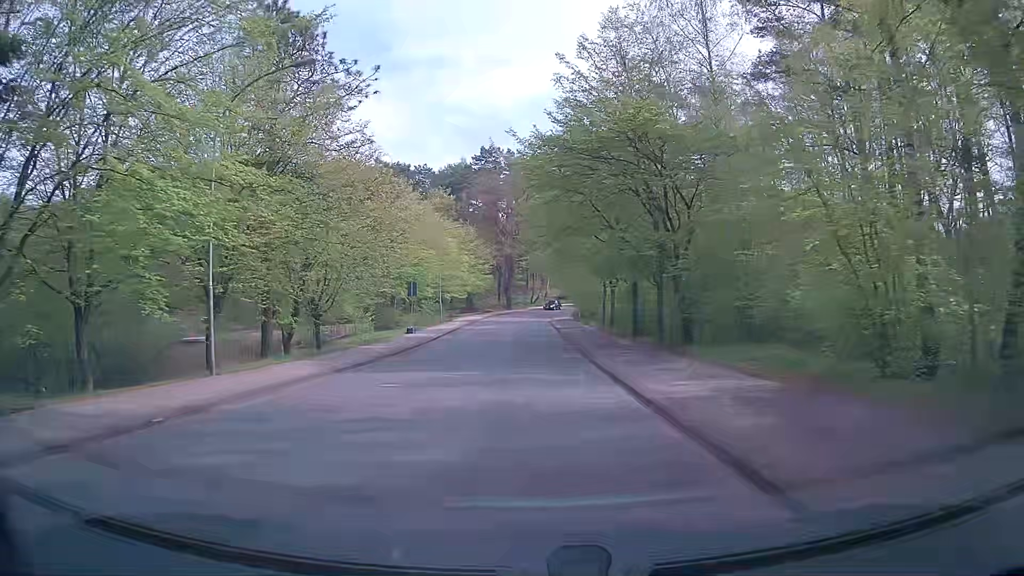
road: unclassified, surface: asphalt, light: Day
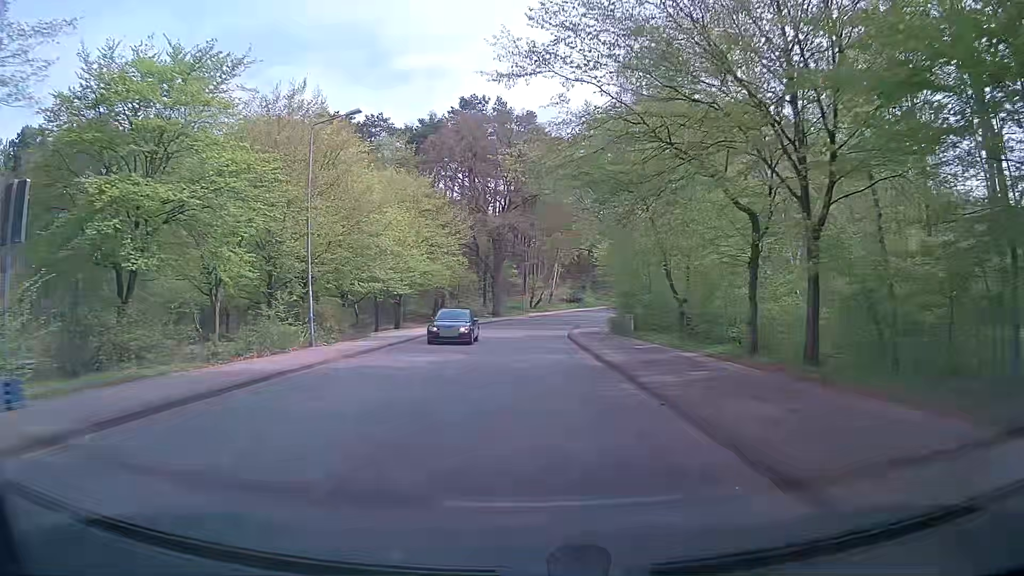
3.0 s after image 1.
(+0.1, +34.7) m; +1°
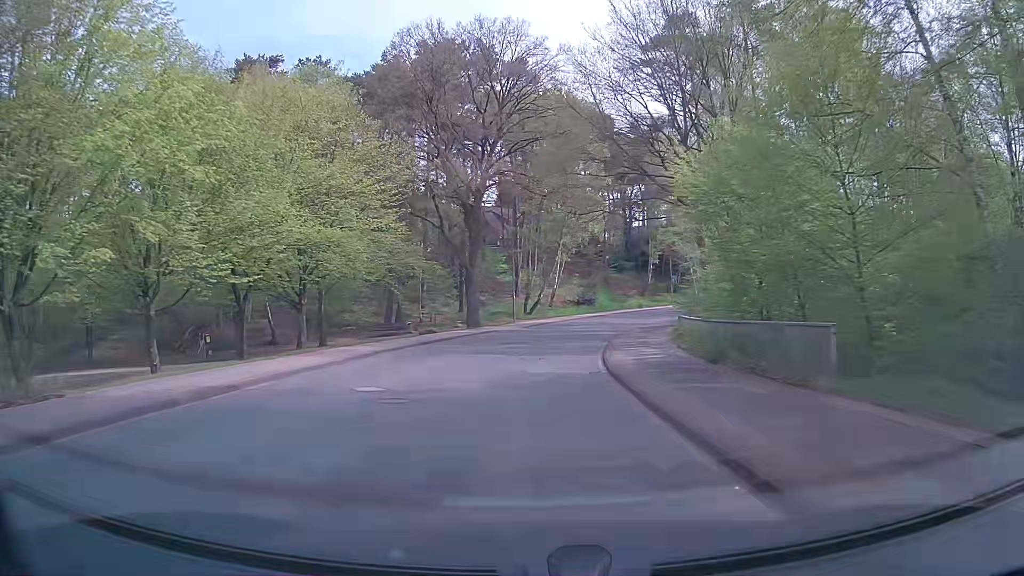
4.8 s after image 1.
(-0.1, +22.3) m; 0°
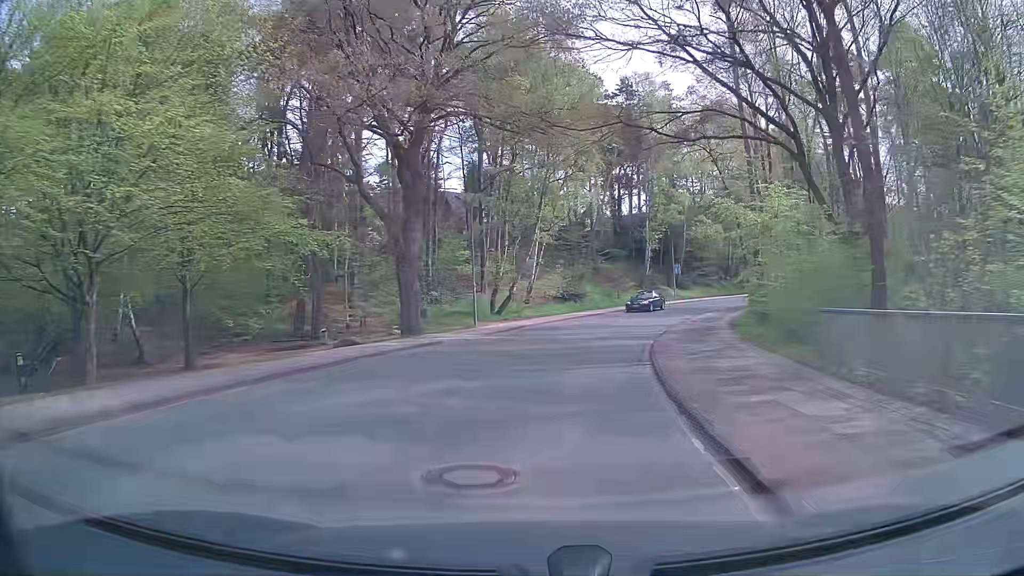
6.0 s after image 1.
(+0.2, +15.0) m; +2°
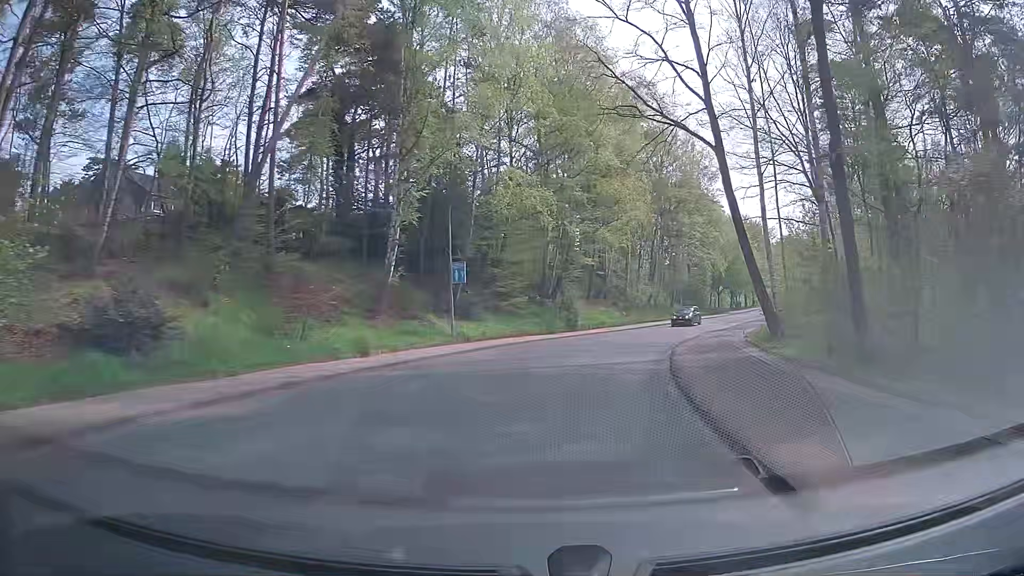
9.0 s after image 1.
(+6.1, +36.6) m; +20°
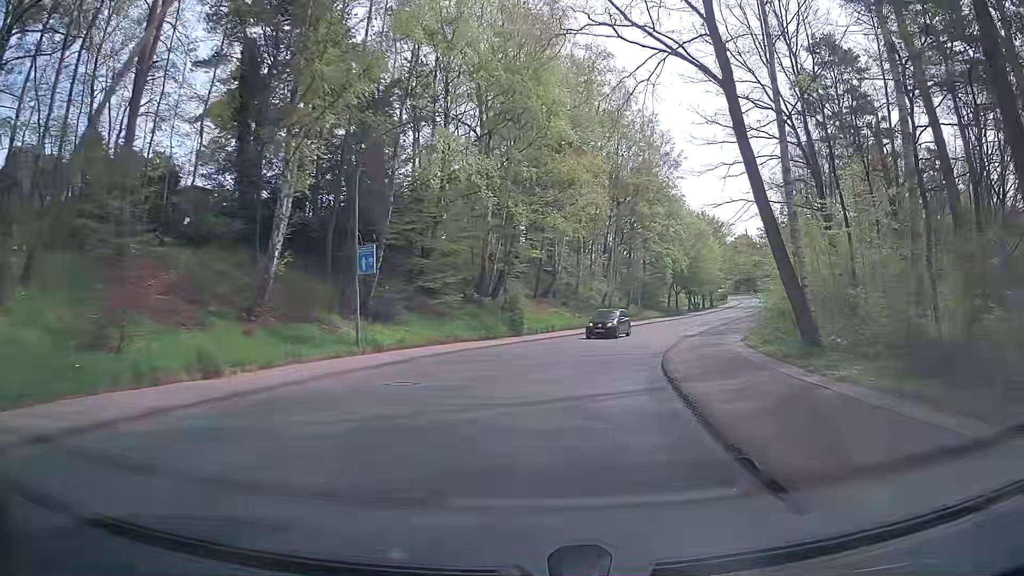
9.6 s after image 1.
(+0.4, +7.4) m; +5°
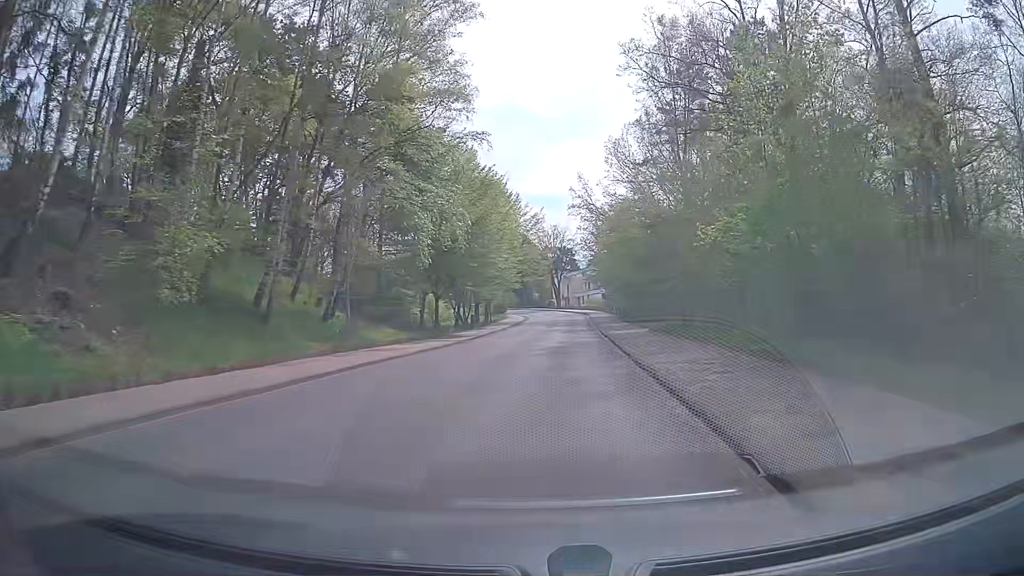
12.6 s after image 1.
(+7.0, +36.5) m; +21°
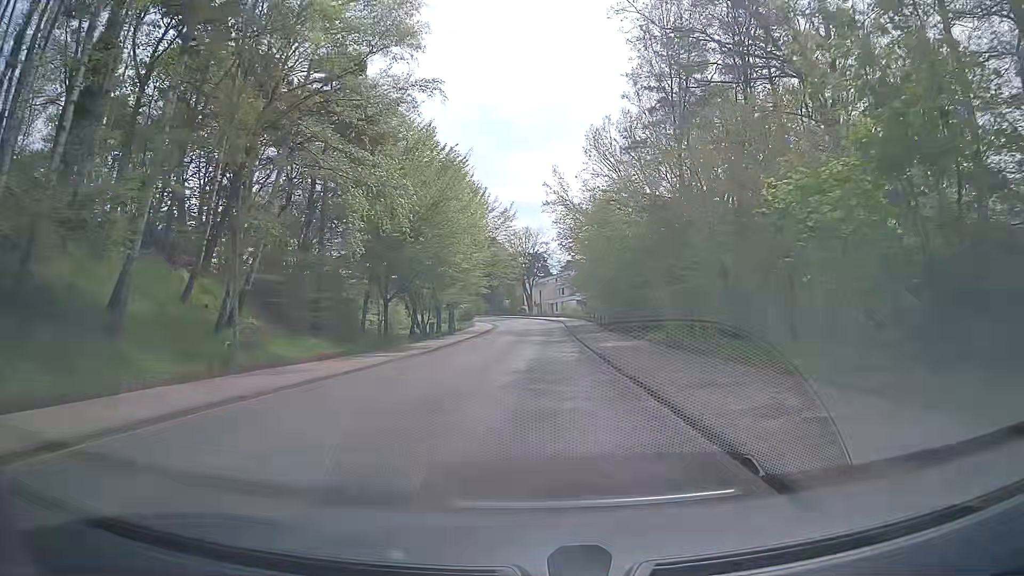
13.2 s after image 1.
(+0.2, +7.5) m; +2°
(0, +10) (+1, +20) (+1, +30) (+1, +40) (+1, +50) (+2, +60) (+2, +70) (+1, +80) (+1, +90) (-1, +100) m
